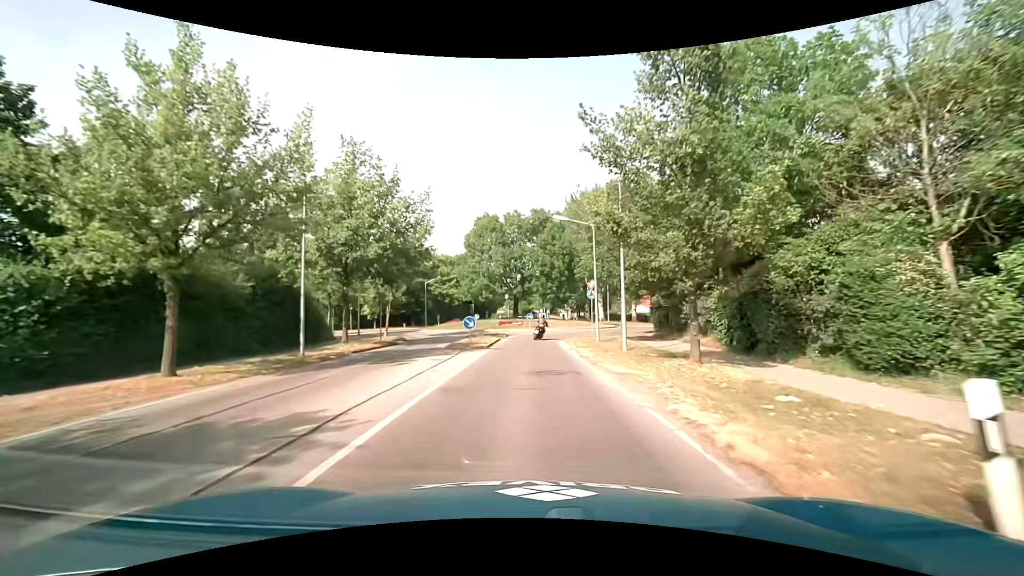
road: tertiary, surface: asphalt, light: Day
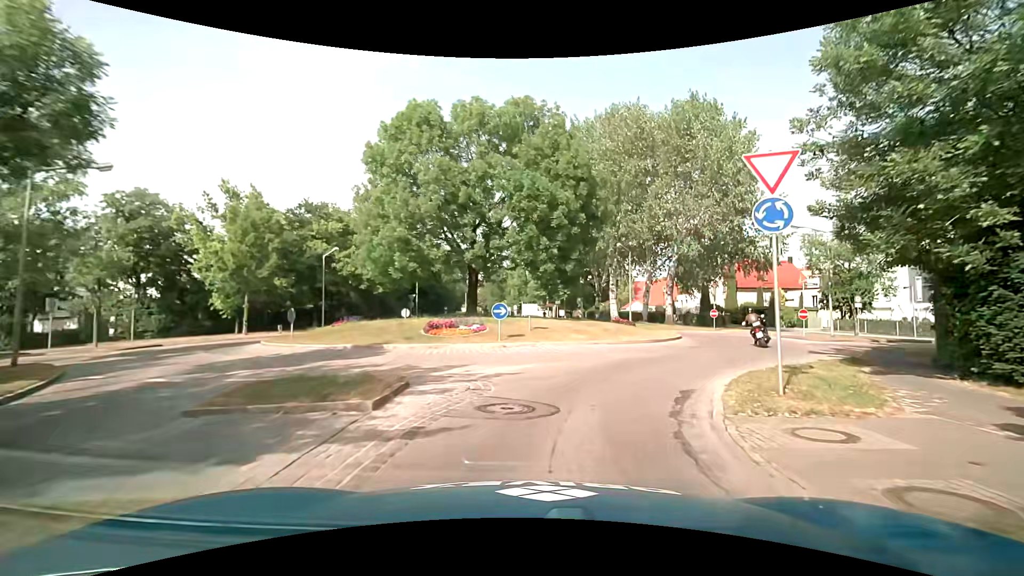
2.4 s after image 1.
(-0.2, +27.2) m; +3°
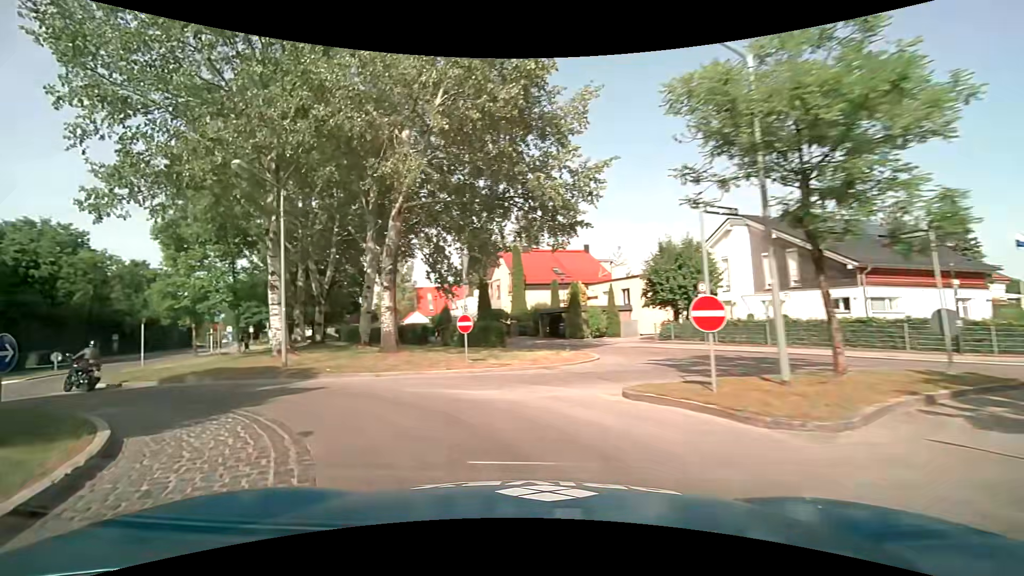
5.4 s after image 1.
(+9.1, +22.5) m; +24°
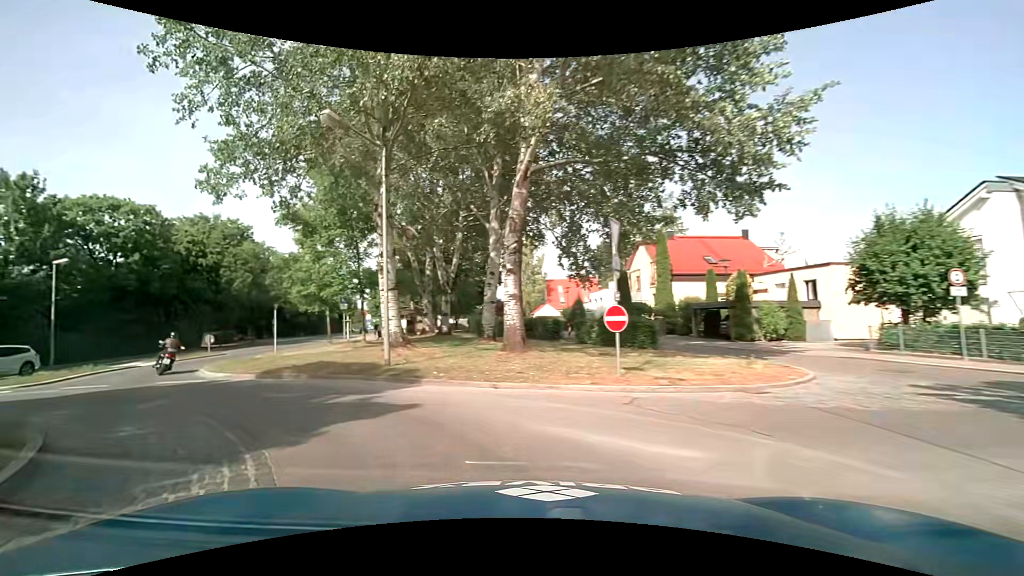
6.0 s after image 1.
(-0.6, +4.6) m; -15°
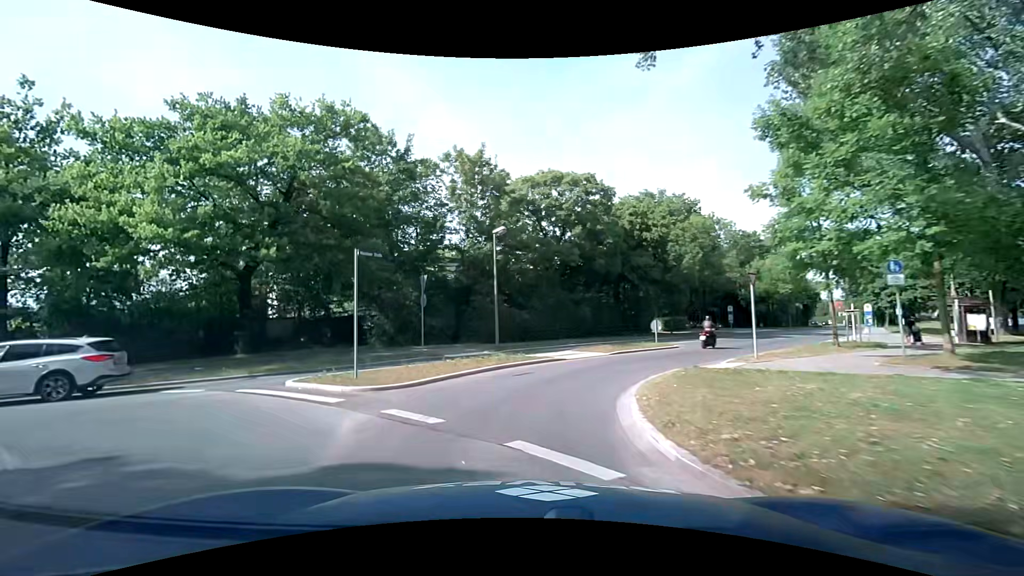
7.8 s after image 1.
(-5.6, +12.0) m; -49°
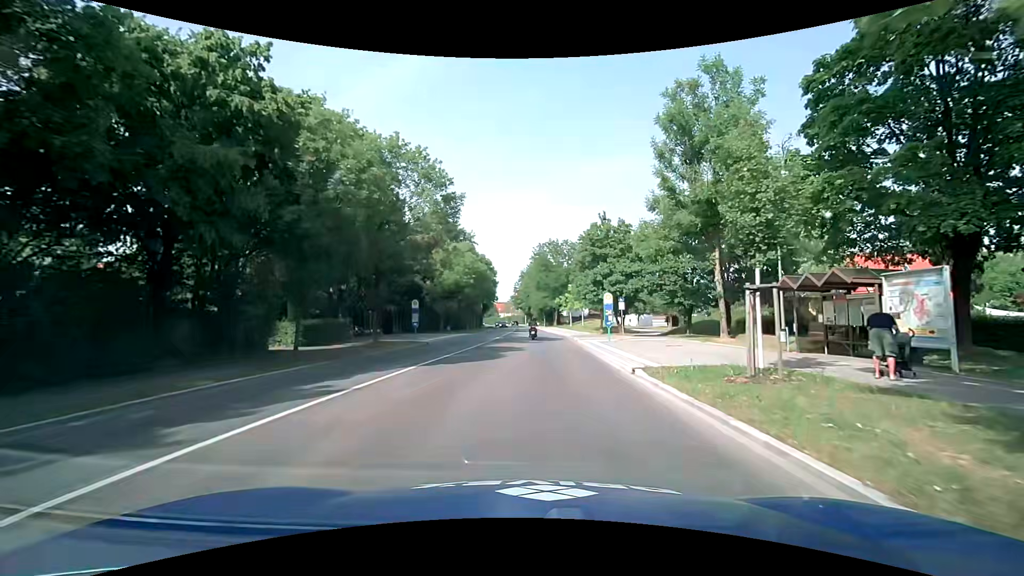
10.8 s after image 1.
(+7.0, +25.3) m; +35°
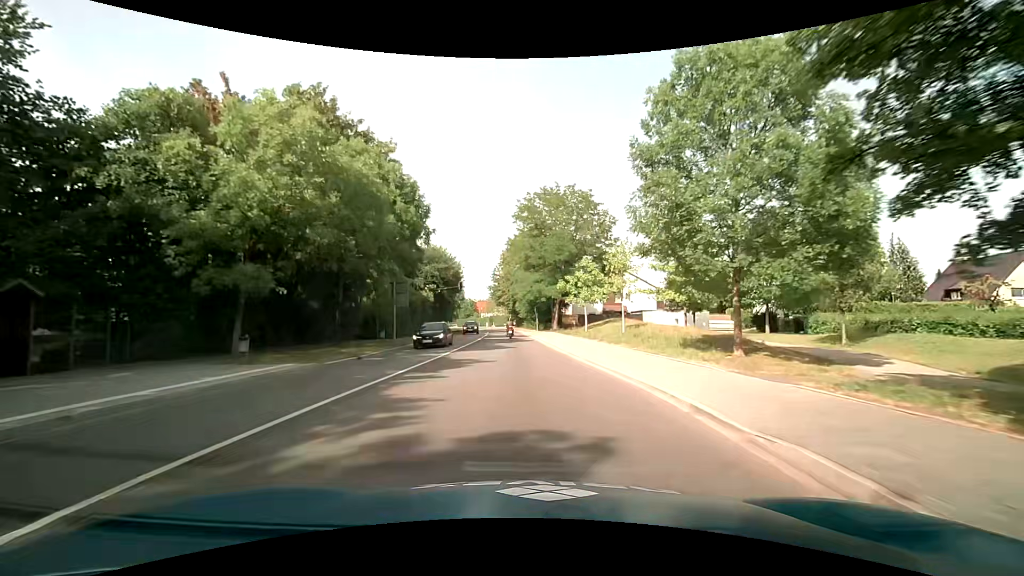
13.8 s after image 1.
(+0.9, +38.1) m; +1°
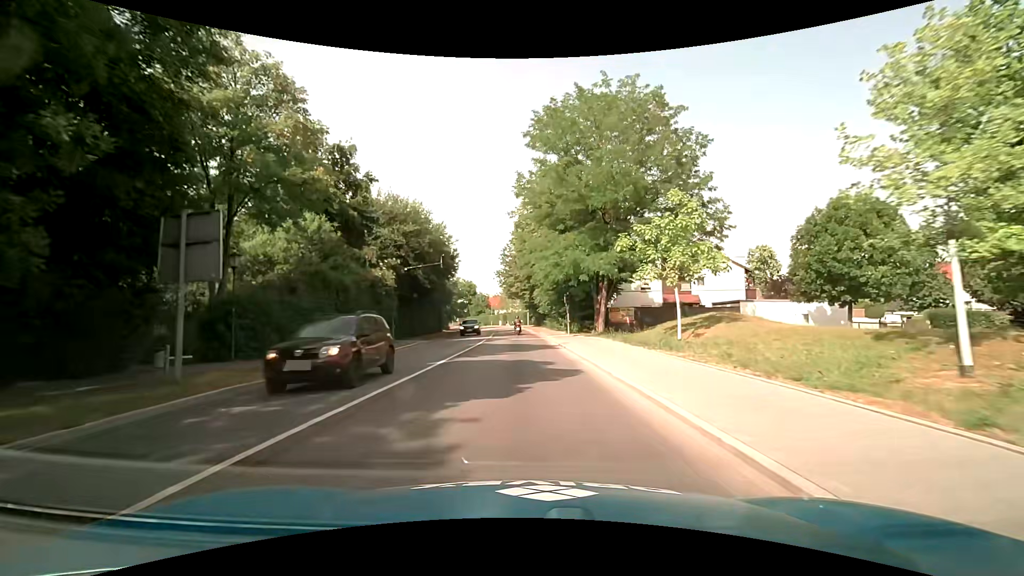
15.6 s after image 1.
(-0.3, +23.4) m; -2°
(0, +10) (0, +20) (0, +30) (-1, +40) (-1, +50) (-2, +60) (-3, +70) (-4, +80) (-6, +90) (-7, +100) m
